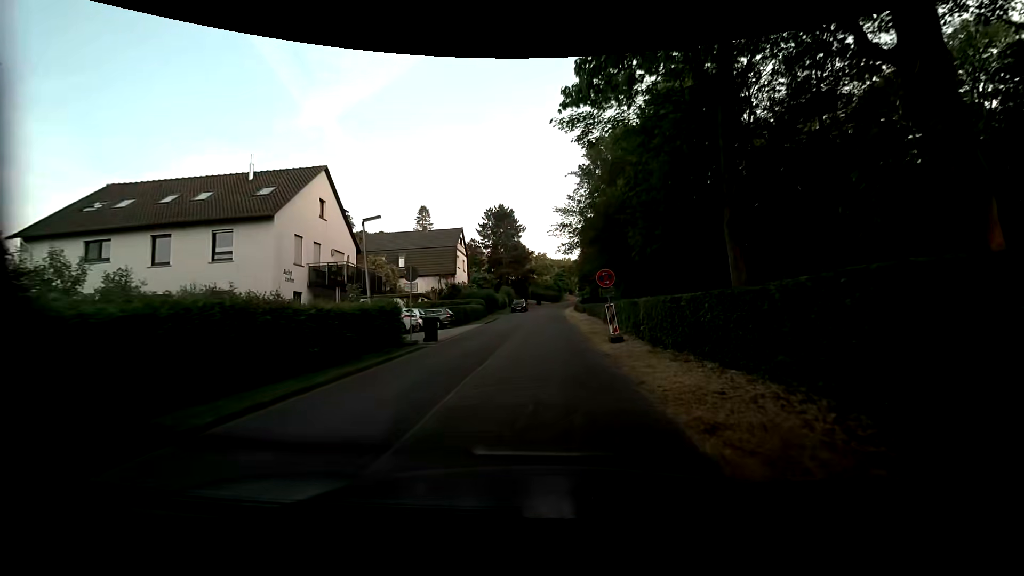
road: residential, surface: asphalt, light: Day
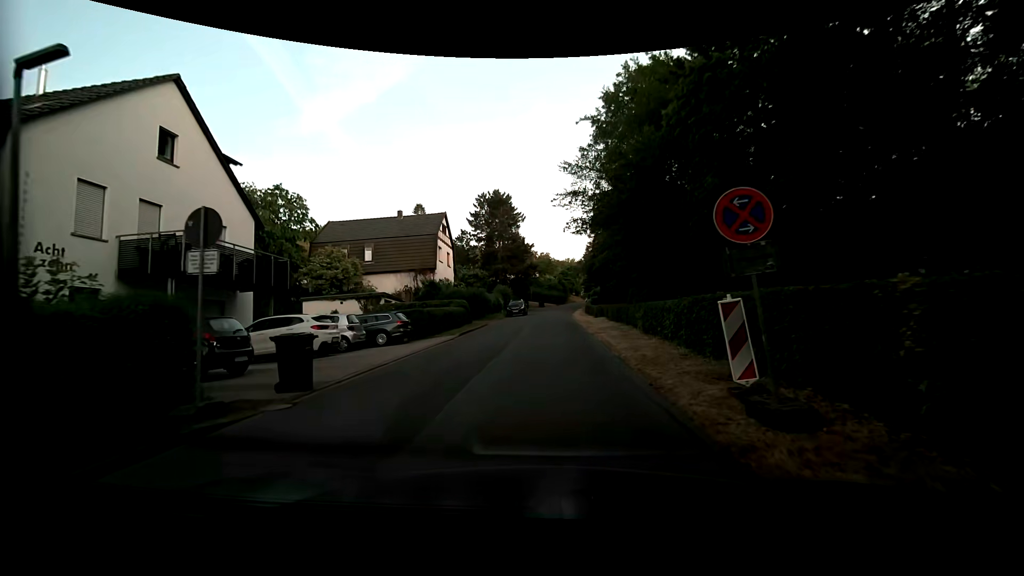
(+0.1, +11.6) m; -3°
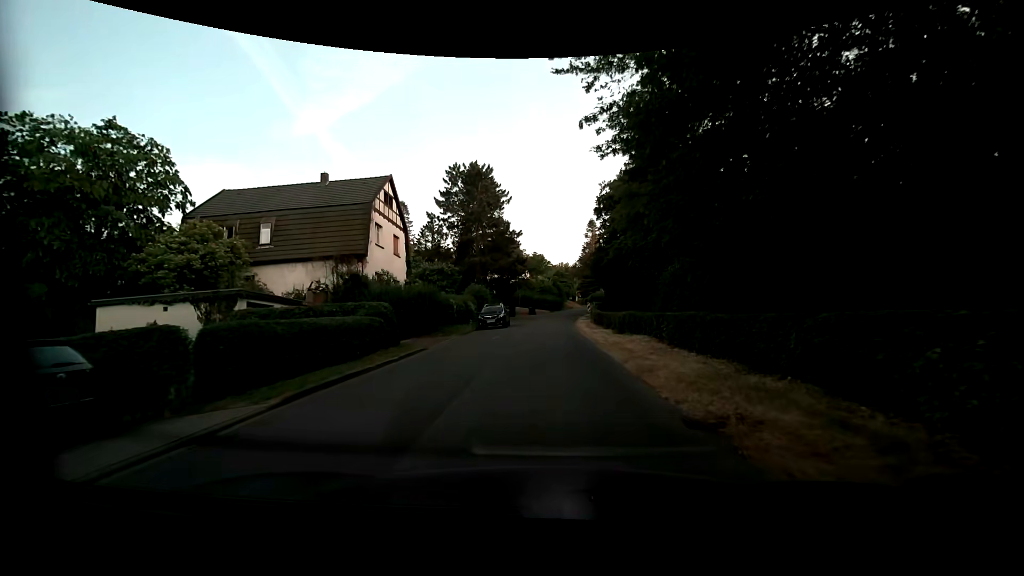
(+0.8, +15.7) m; +3°
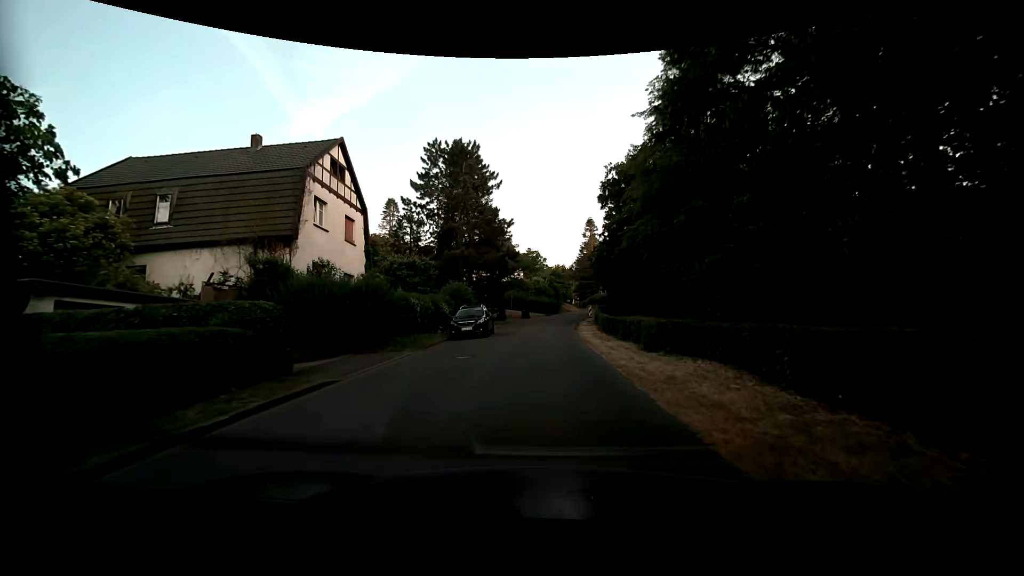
(+0.1, +7.7) m; 0°
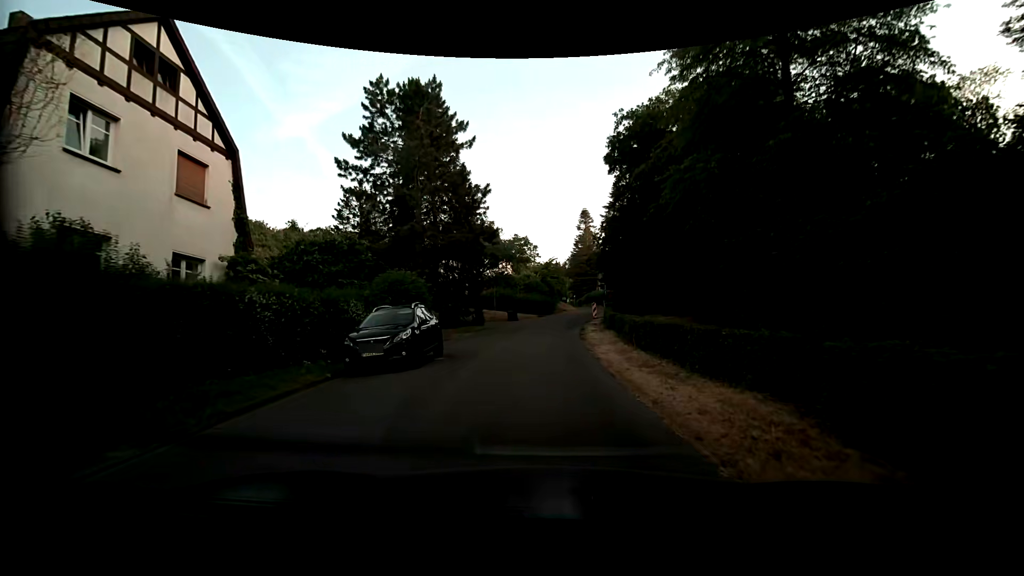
(+0.3, +11.6) m; +2°
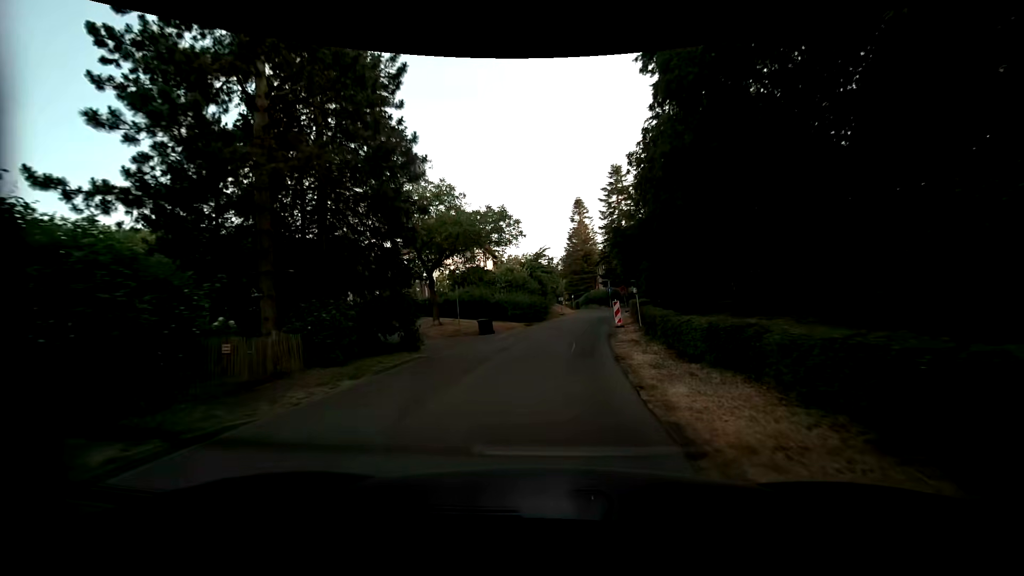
(+0.1, +16.2) m; +1°
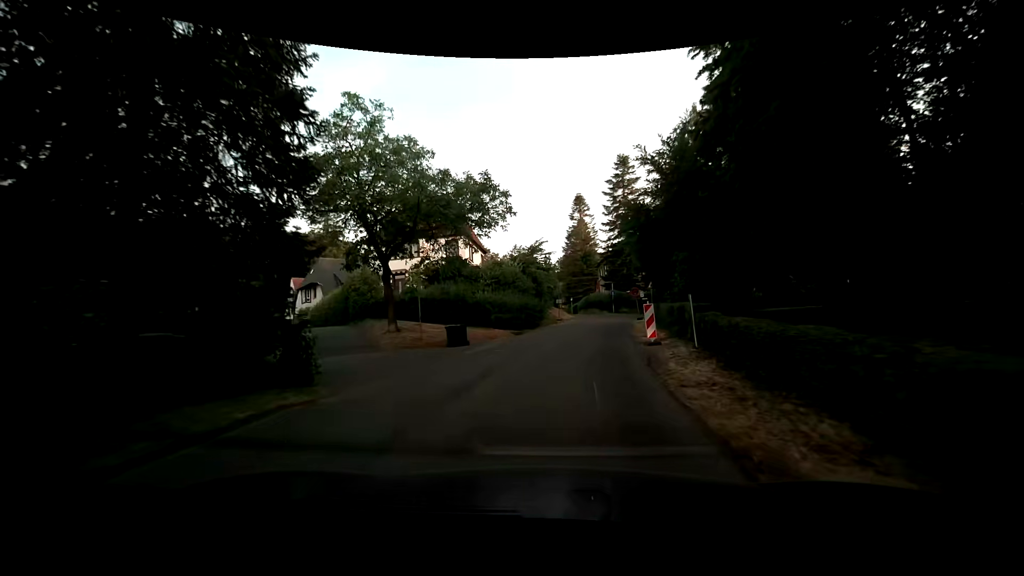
(-0.1, +8.3) m; -1°
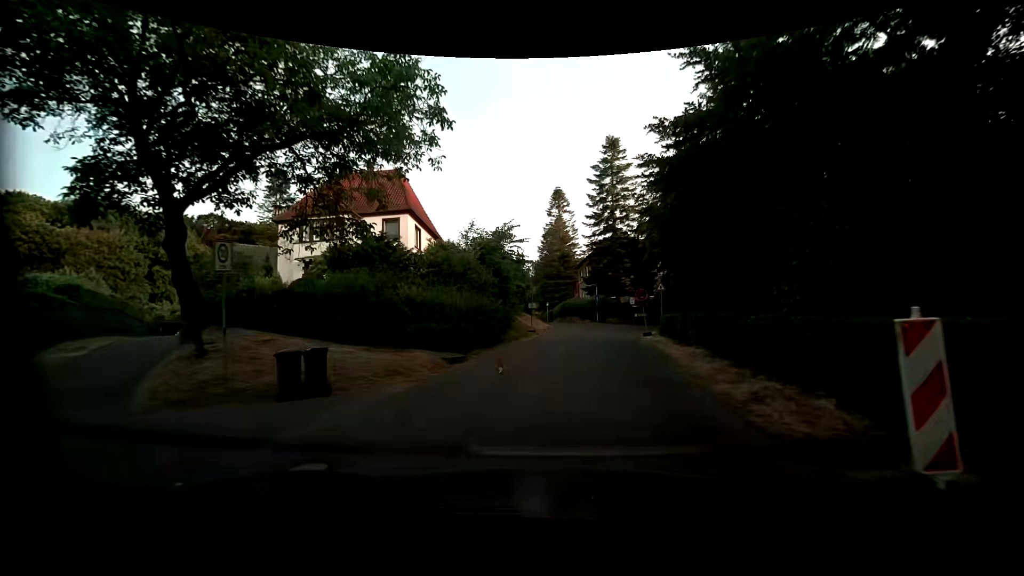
(+0.3, +11.8) m; +3°
